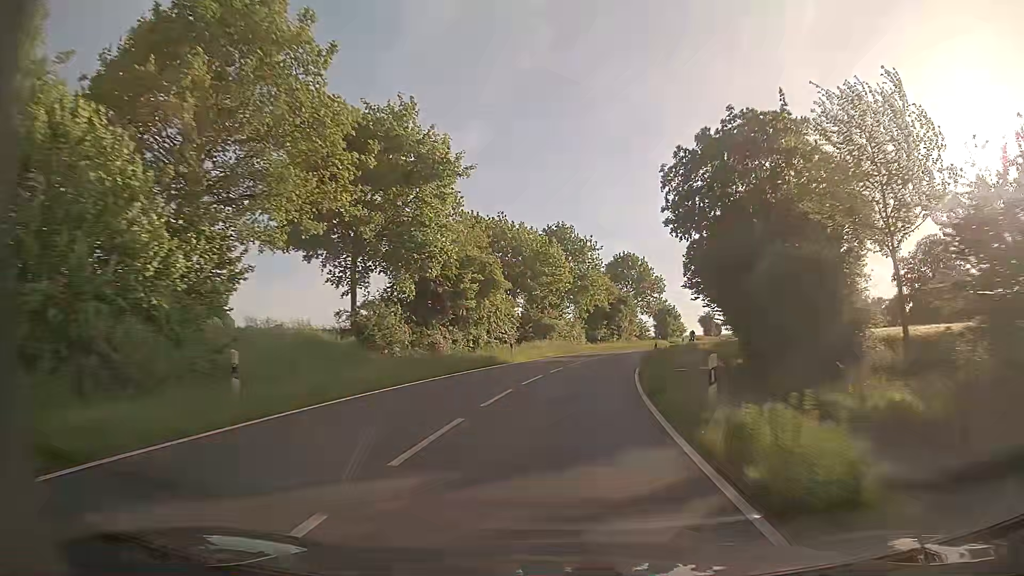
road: tertiary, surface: asphalt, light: Day
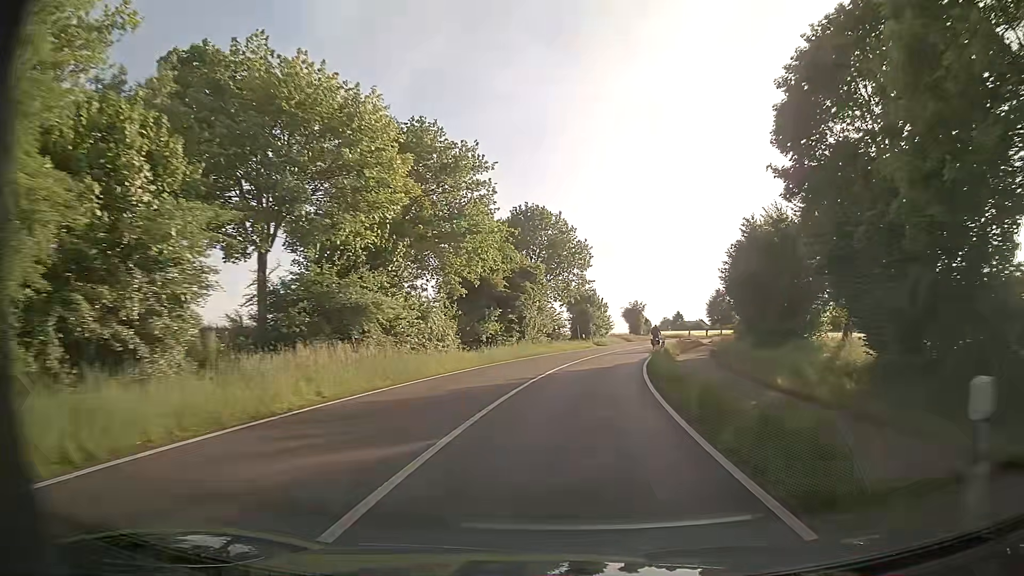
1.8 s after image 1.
(+2.3, +31.5) m; +8°
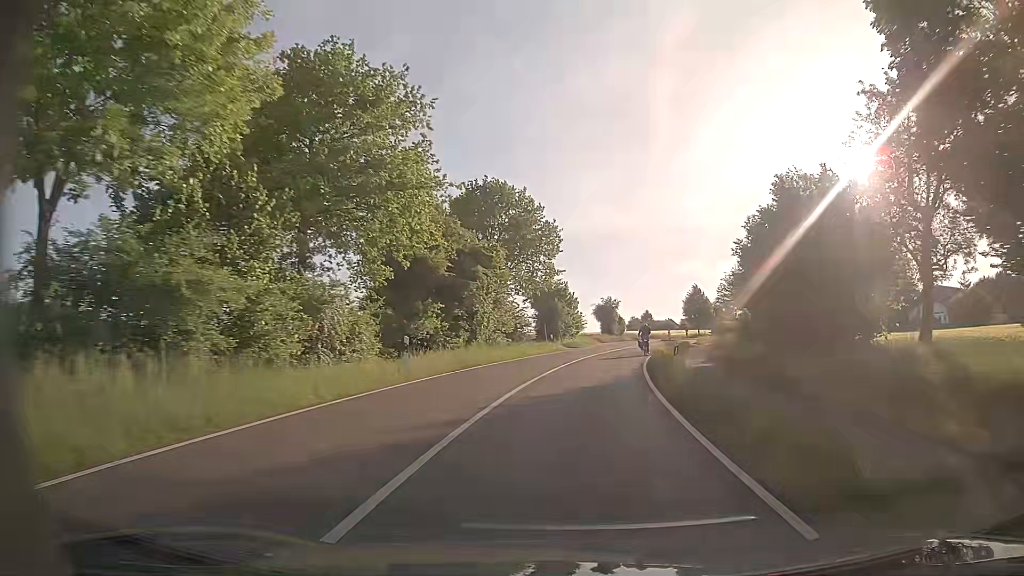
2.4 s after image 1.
(+0.3, +9.5) m; +3°
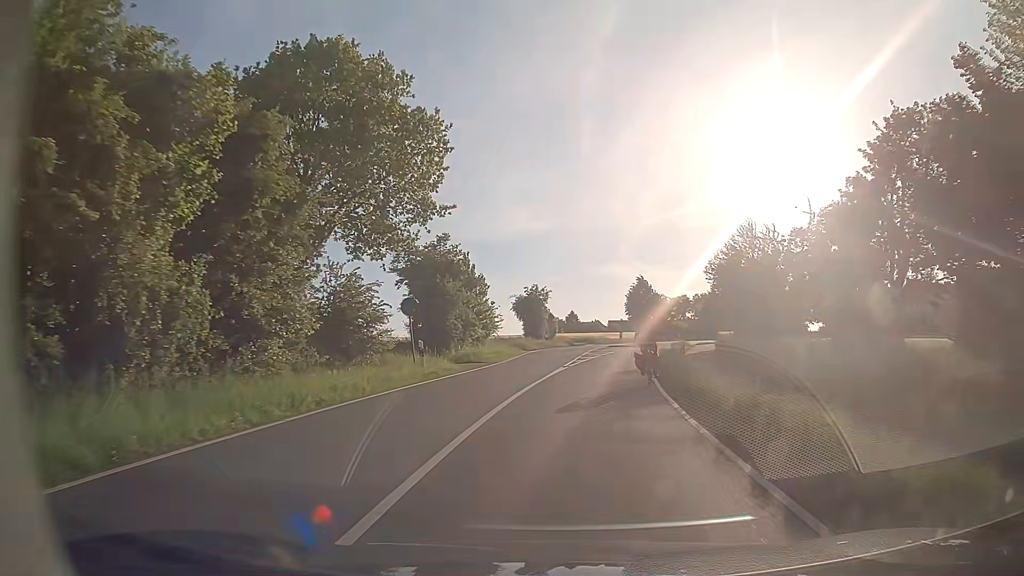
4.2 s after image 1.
(+1.6, +23.3) m; +8°
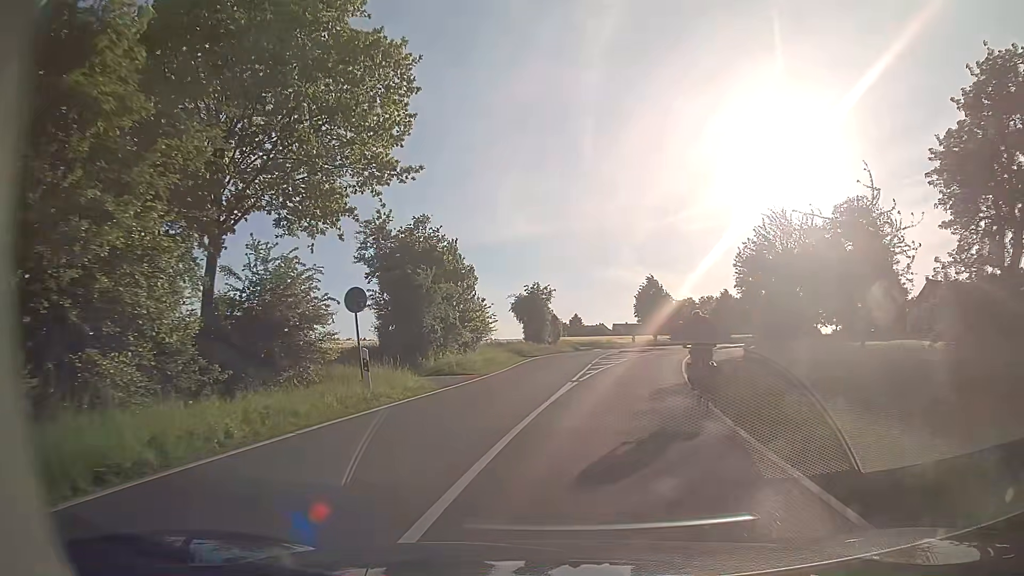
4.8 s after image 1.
(-0.1, +6.5) m; -1°
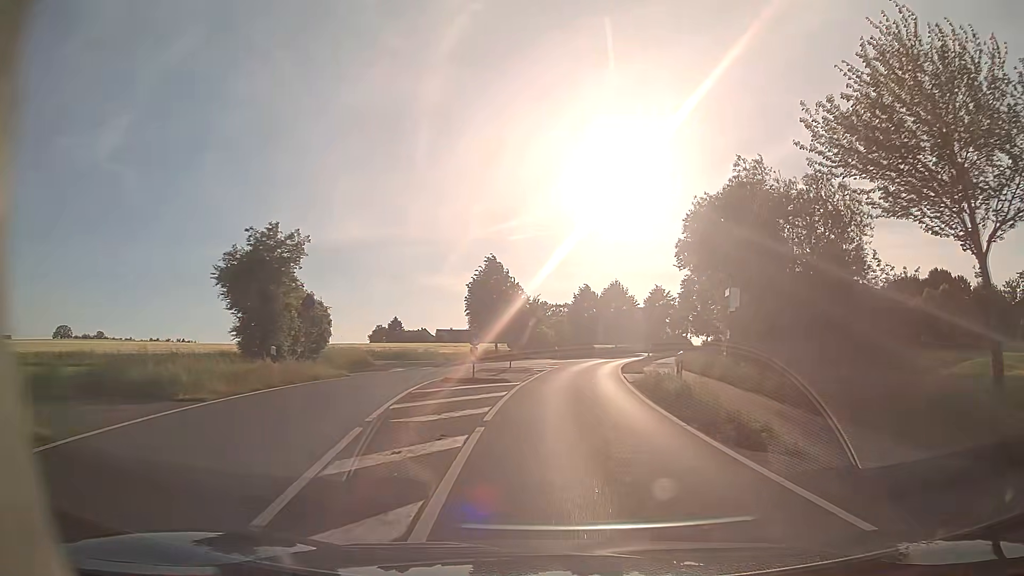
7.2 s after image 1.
(+2.5, +28.8) m; +15°
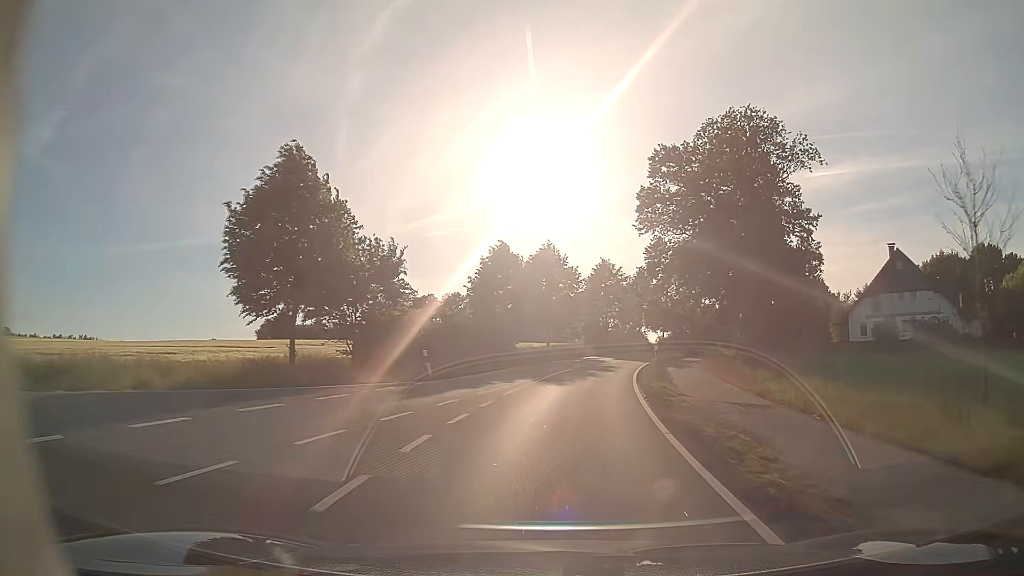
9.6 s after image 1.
(+1.9, +35.7) m; +6°
